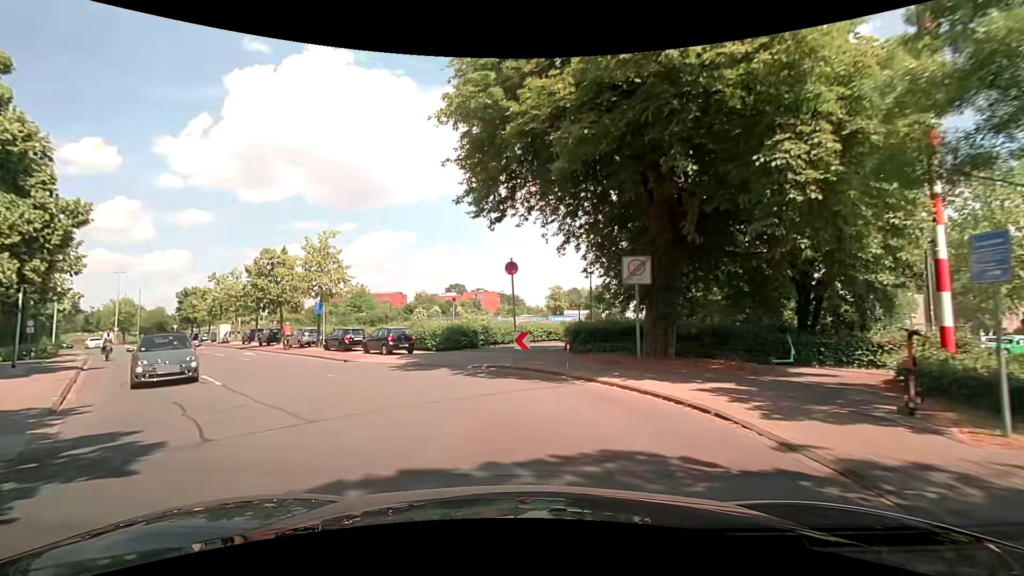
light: Day
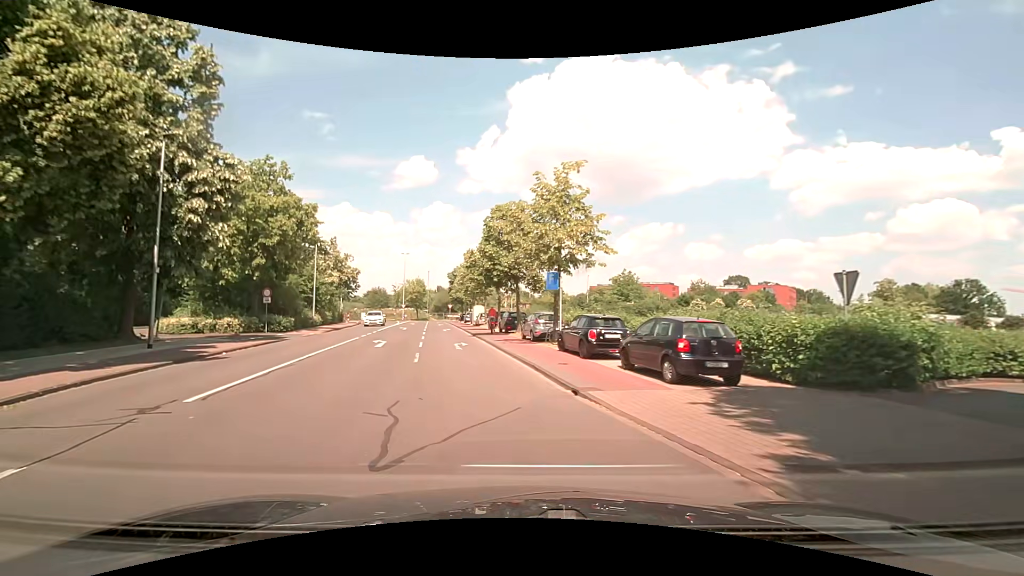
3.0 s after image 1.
(-3.6, +15.0) m; -31°
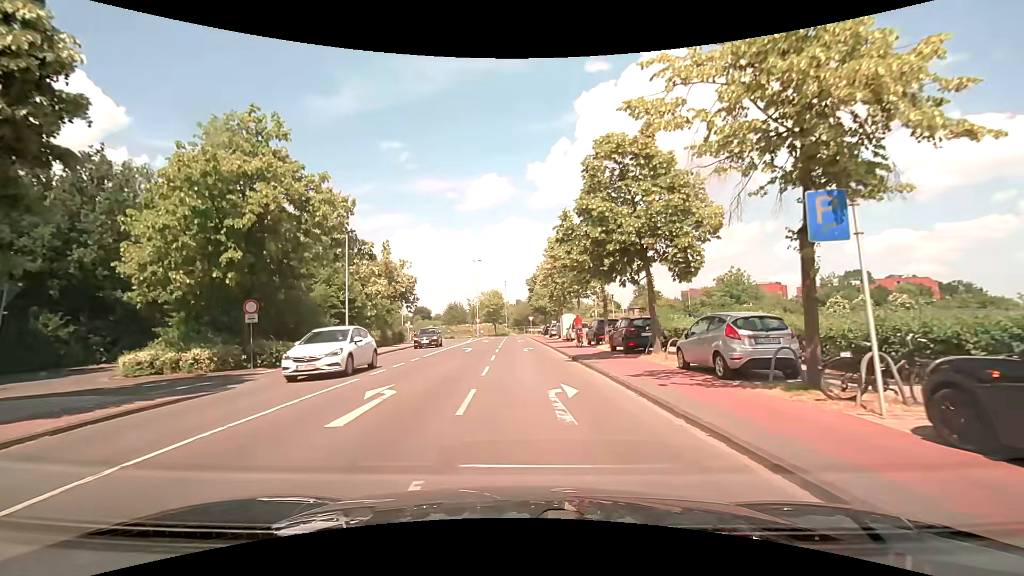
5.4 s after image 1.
(-1.6, +13.4) m; -9°
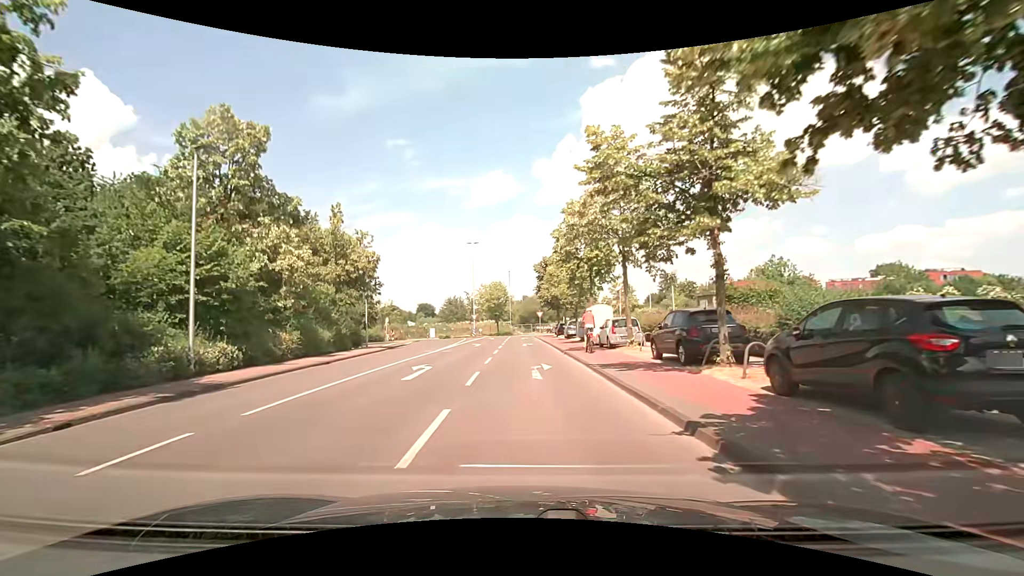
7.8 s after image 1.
(+0.1, +15.3) m; 0°
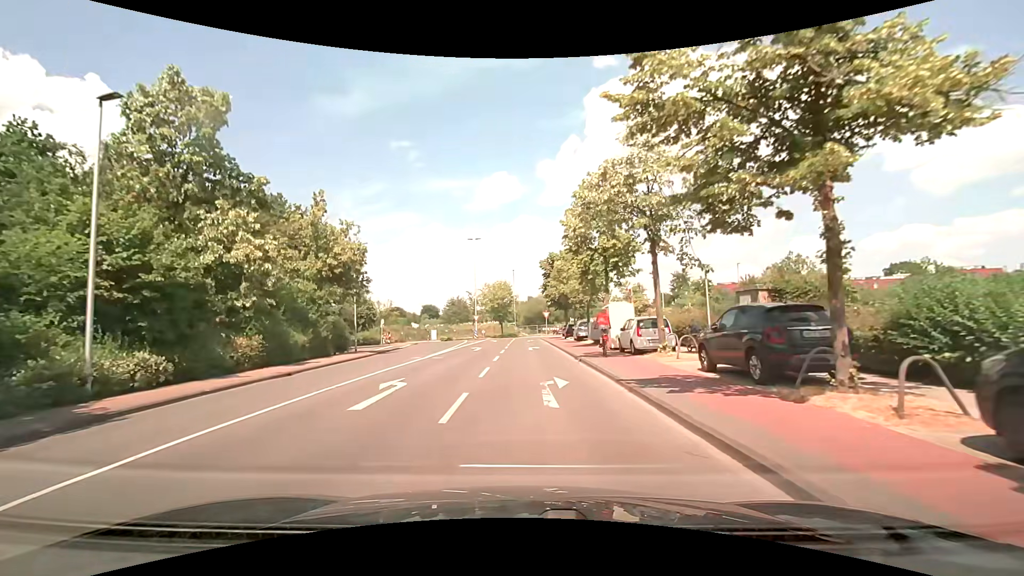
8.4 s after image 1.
(0.0, +4.1) m; -1°
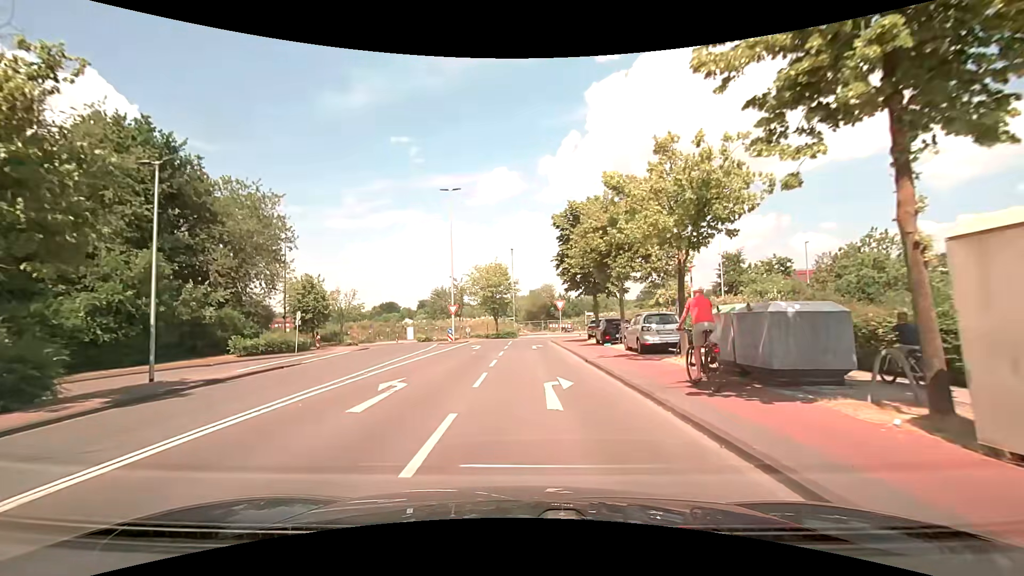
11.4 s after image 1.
(-0.1, +21.0) m; 0°
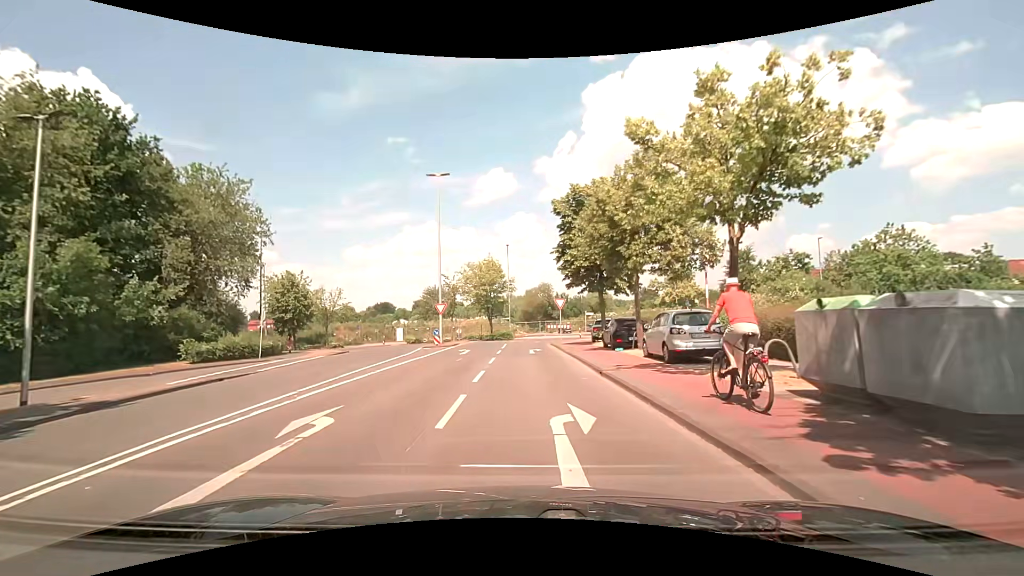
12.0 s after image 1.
(0.0, +4.1) m; 0°
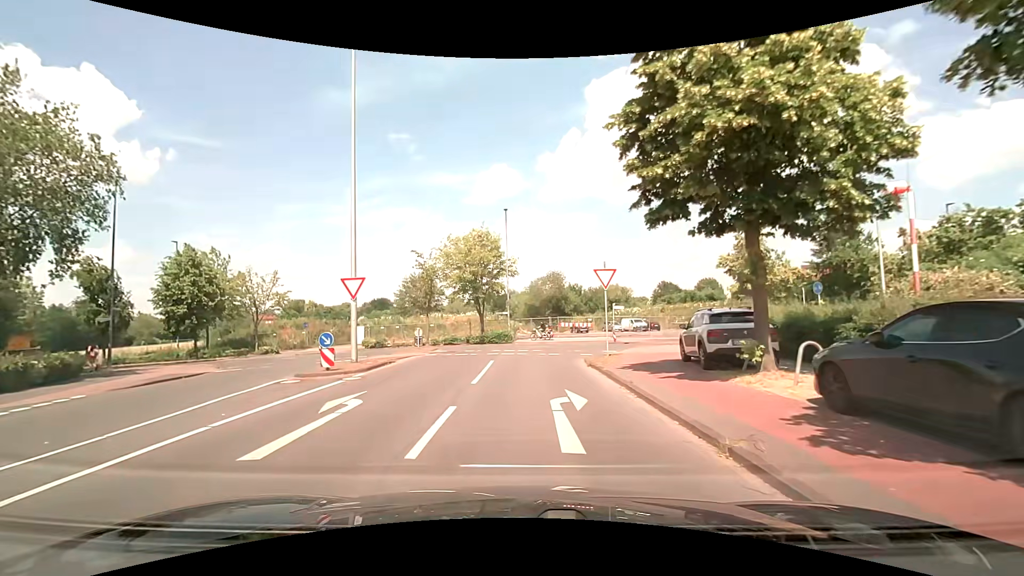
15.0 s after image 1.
(-0.3, +18.4) m; -1°
(0, +10) (+1, +20) (+4, +29) (+13, +33) (+23, +34) (+33, +35) (+43, +36) (+53, +38) (+63, +41) (+72, +43) m
